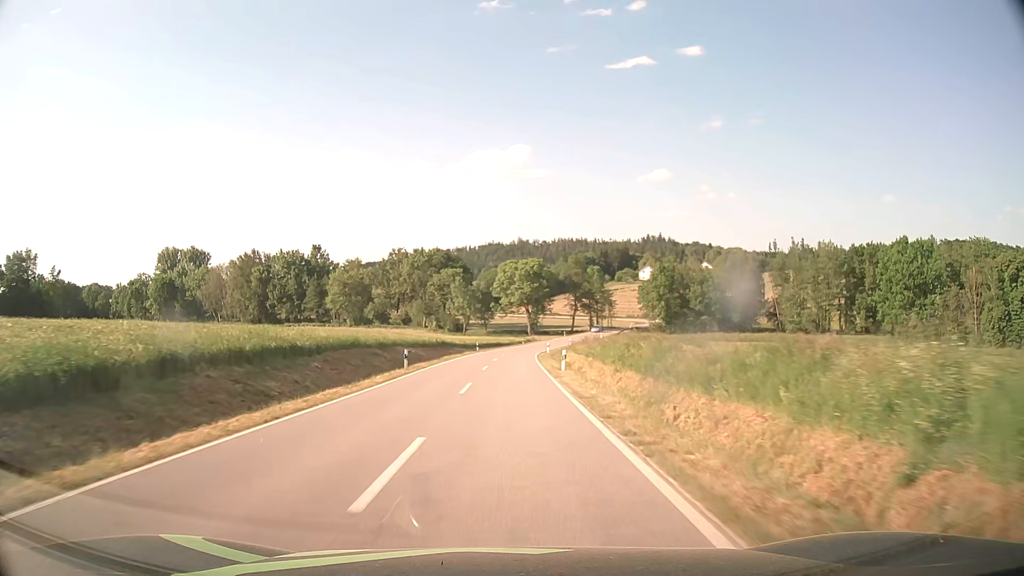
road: tertiary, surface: asphalt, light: Day
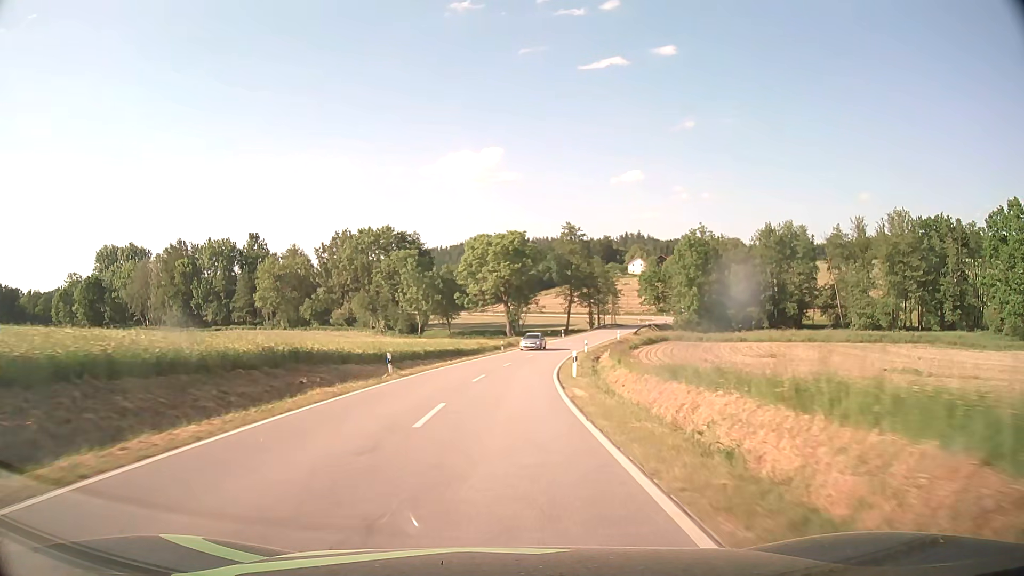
(+0.4, +42.8) m; +2°
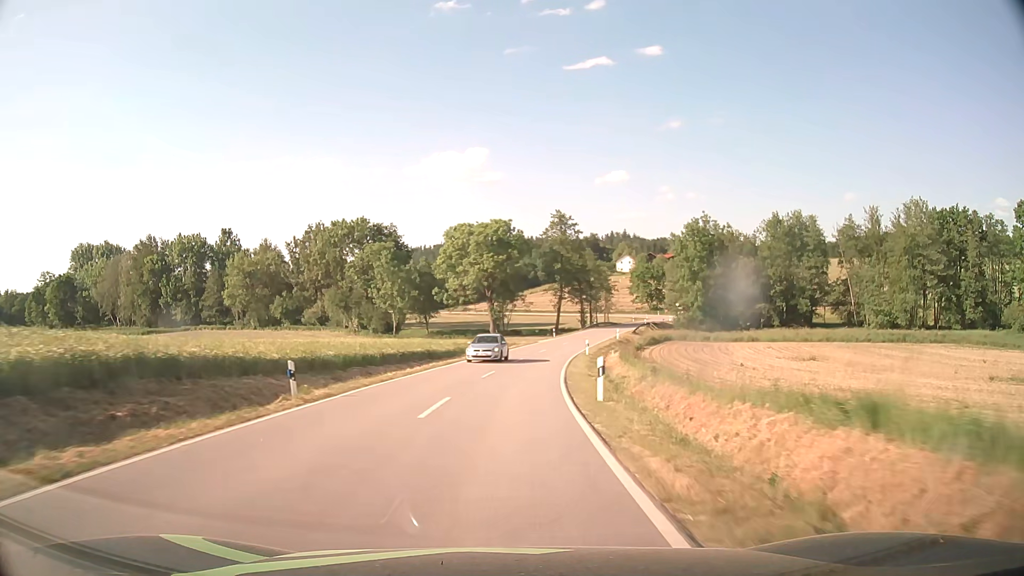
(+0.1, +10.7) m; +1°
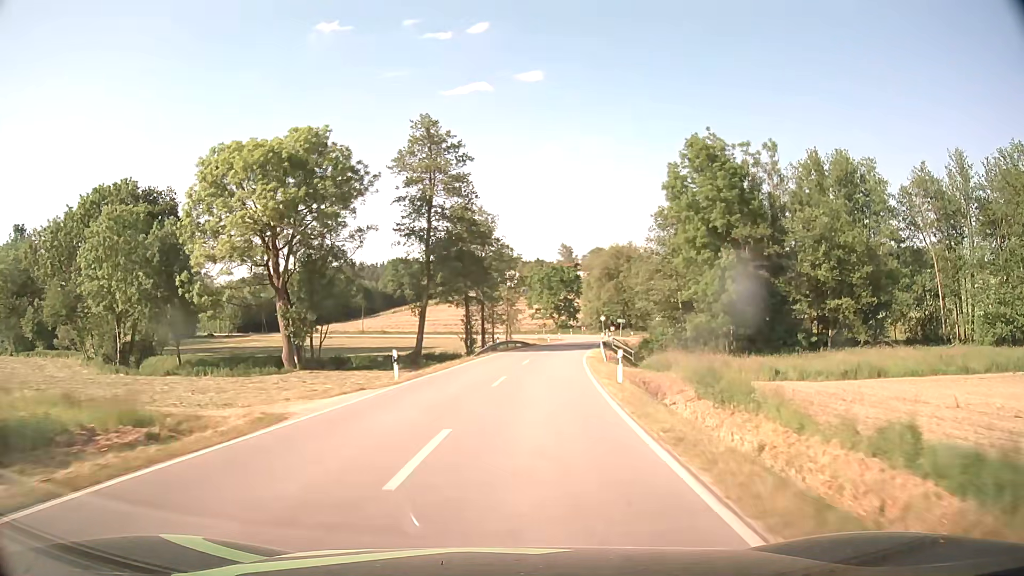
(+4.5, +53.2) m; +11°
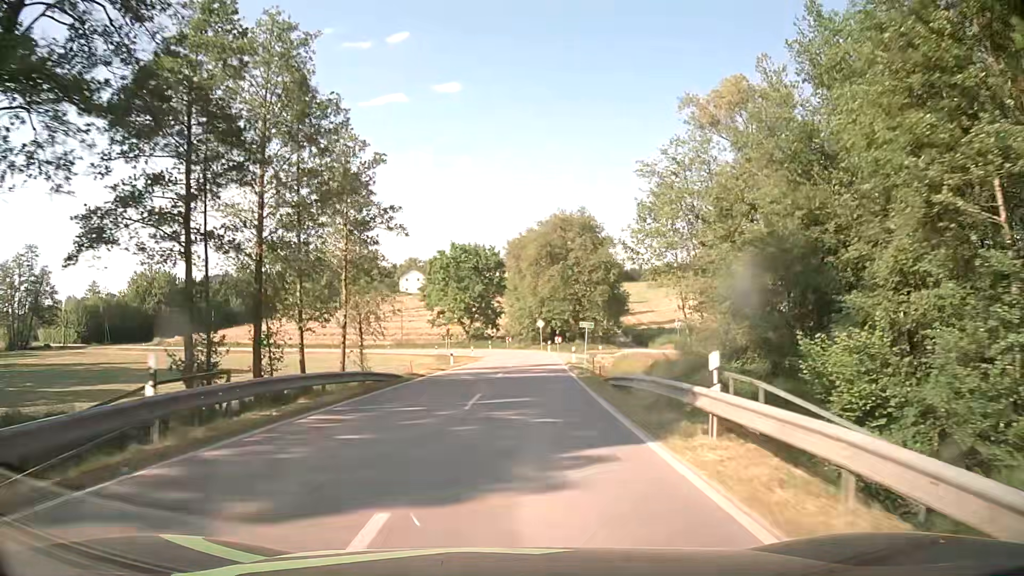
(+3.1, +40.4) m; +8°
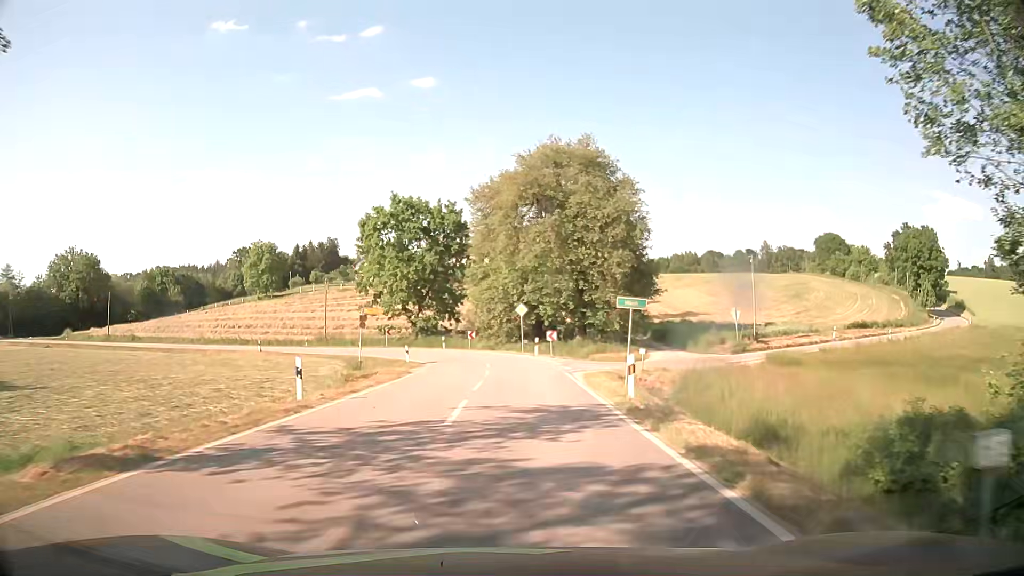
(+0.7, +25.9) m; +3°
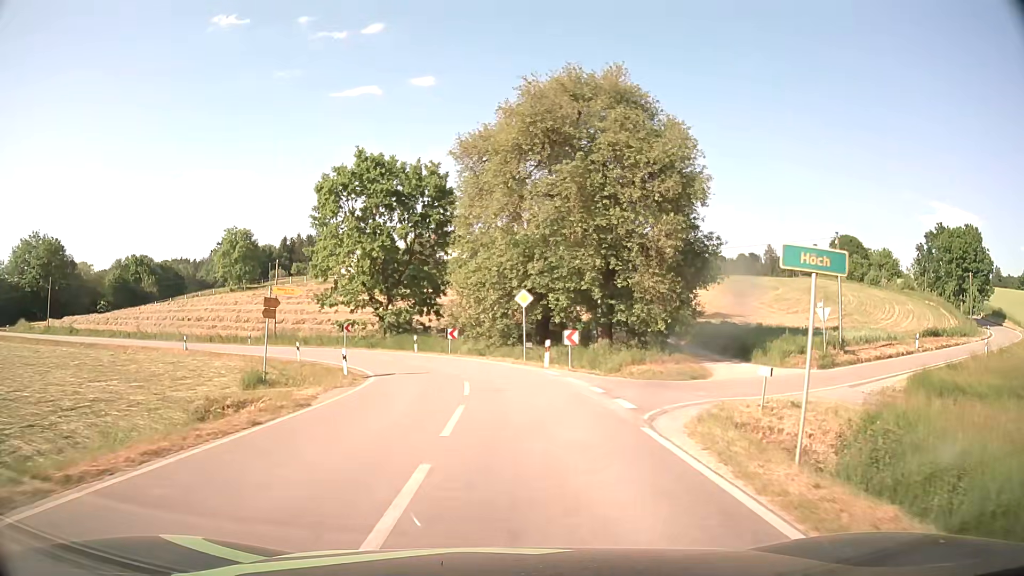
(0.0, +13.6) m; 0°
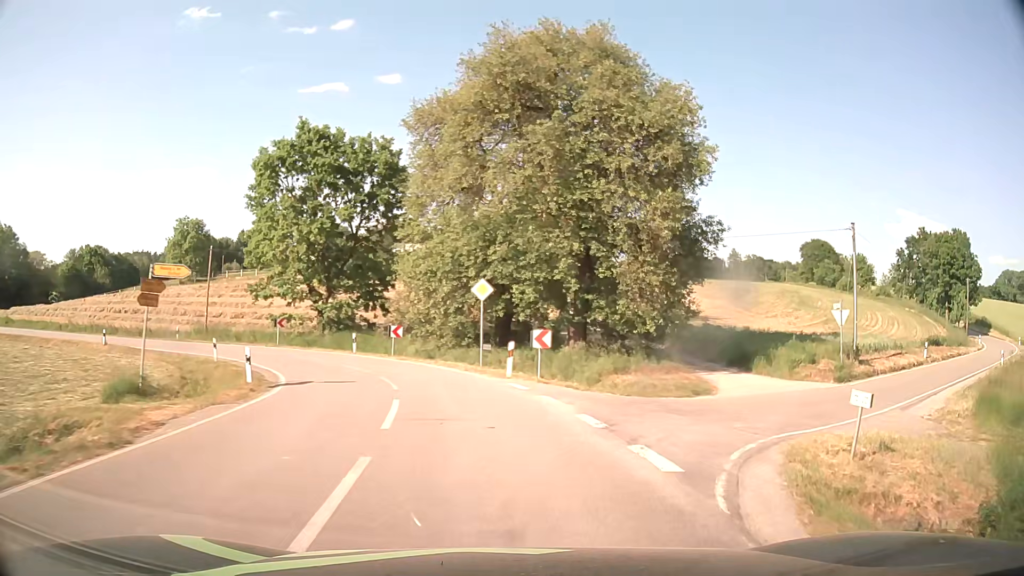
(+0.1, +5.6) m; +3°
(+2, +10) (+8, +18) (+16, +24) (+24, +30) (+32, +36) (+40, +42) (+47, +48) (+55, +55) (+61, +62) (+68, +70) m
